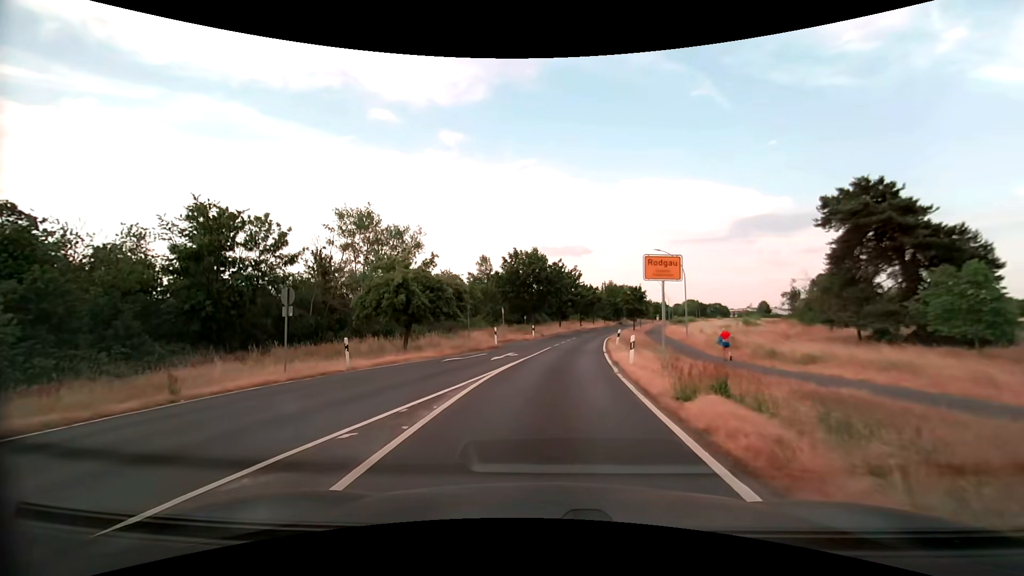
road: unclassified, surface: asphalt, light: Day
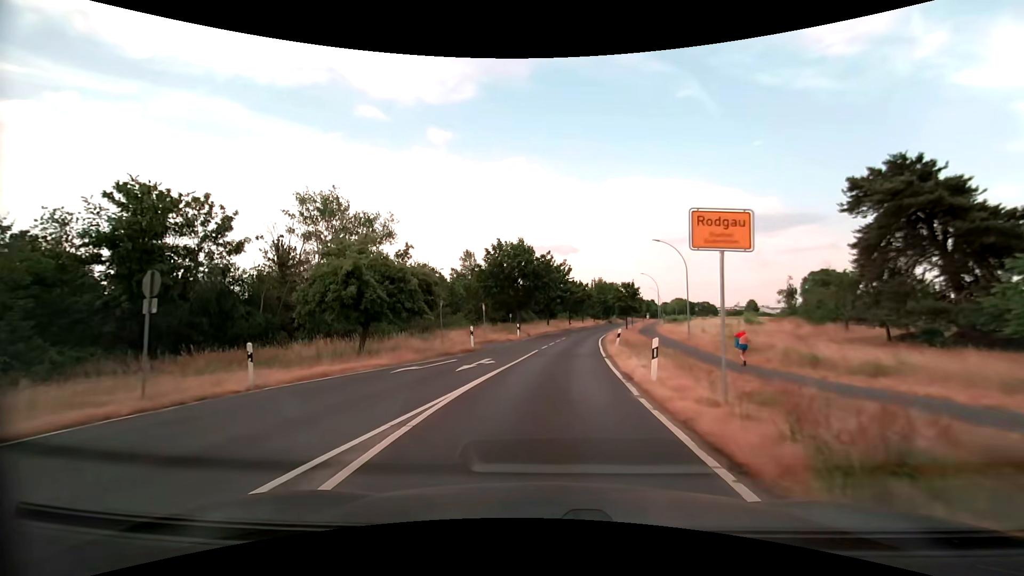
(+0.1, +5.2) m; +2°
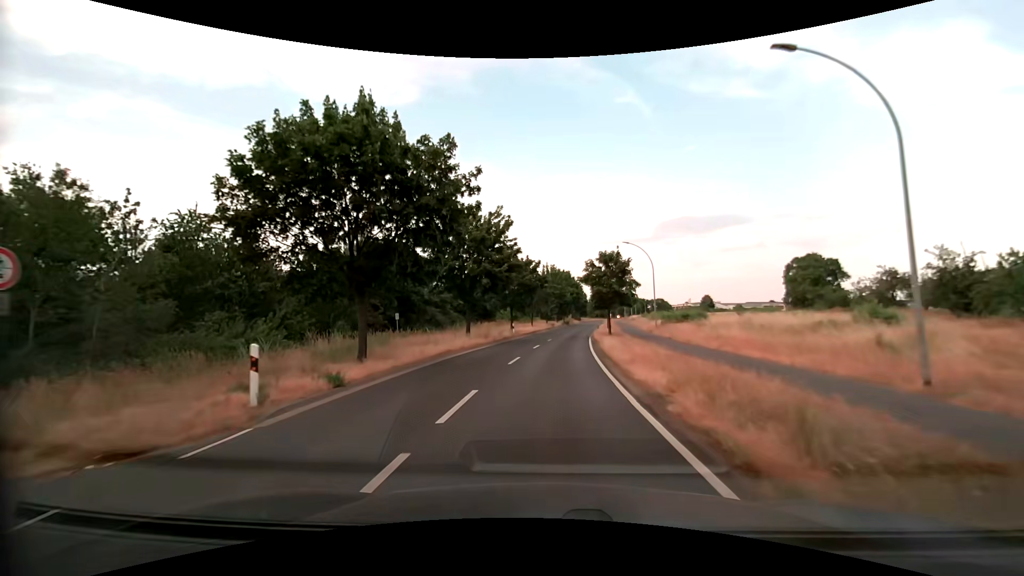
(+1.9, +32.3) m; +6°
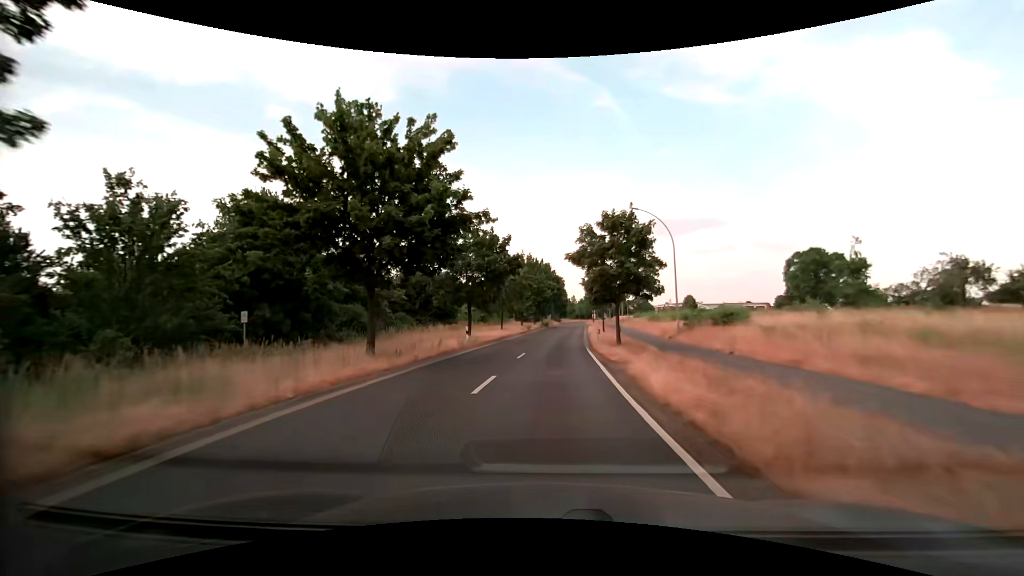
(+0.3, +15.7) m; +3°
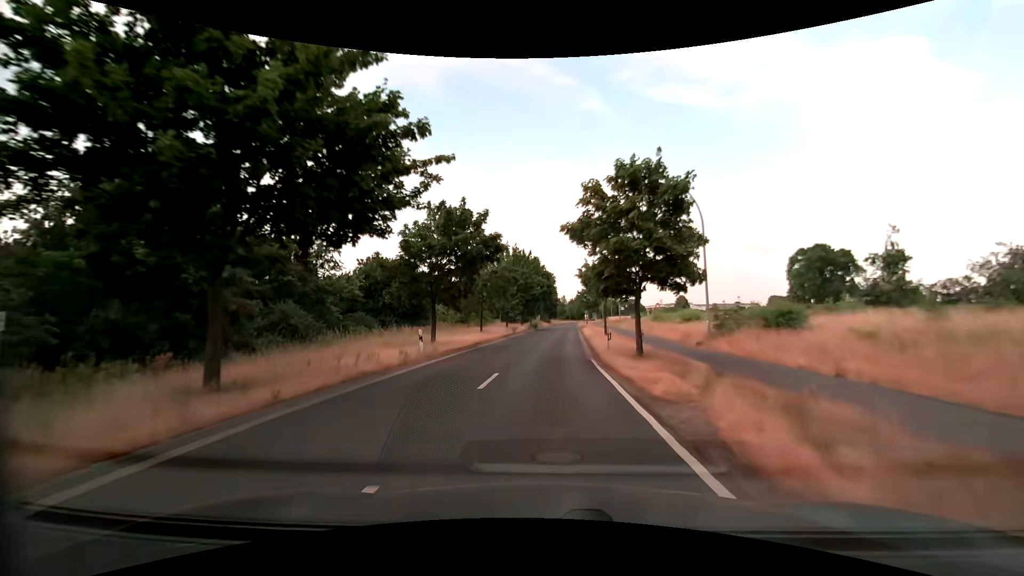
(+0.1, +8.4) m; +1°
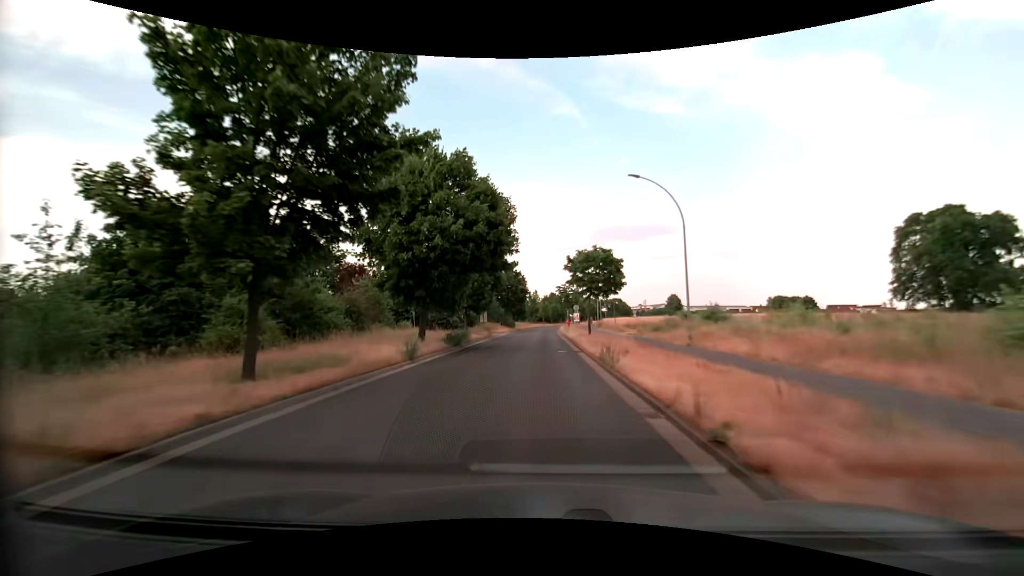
(+1.7, +45.3) m; +4°
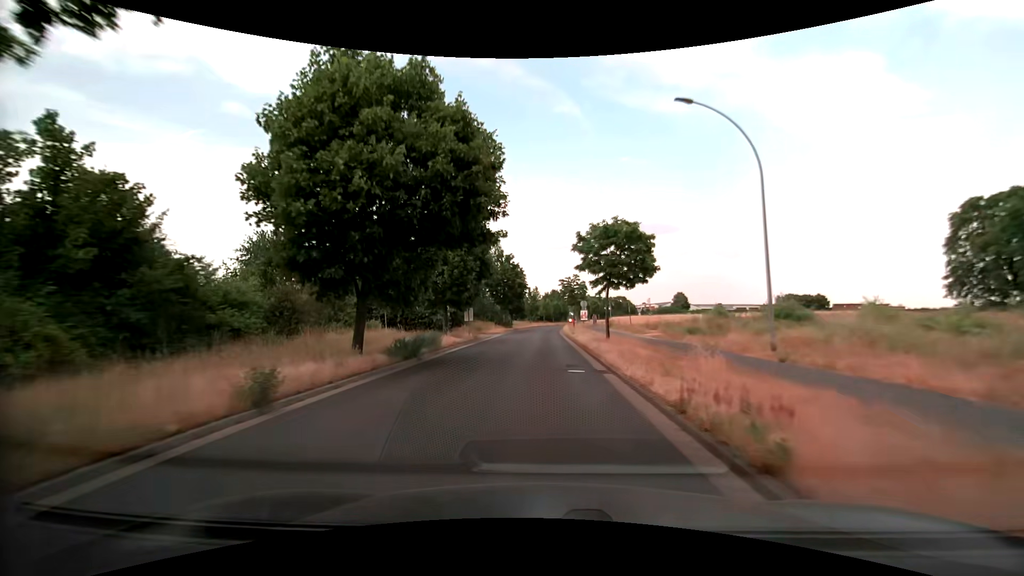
(0.0, +9.1) m; 0°
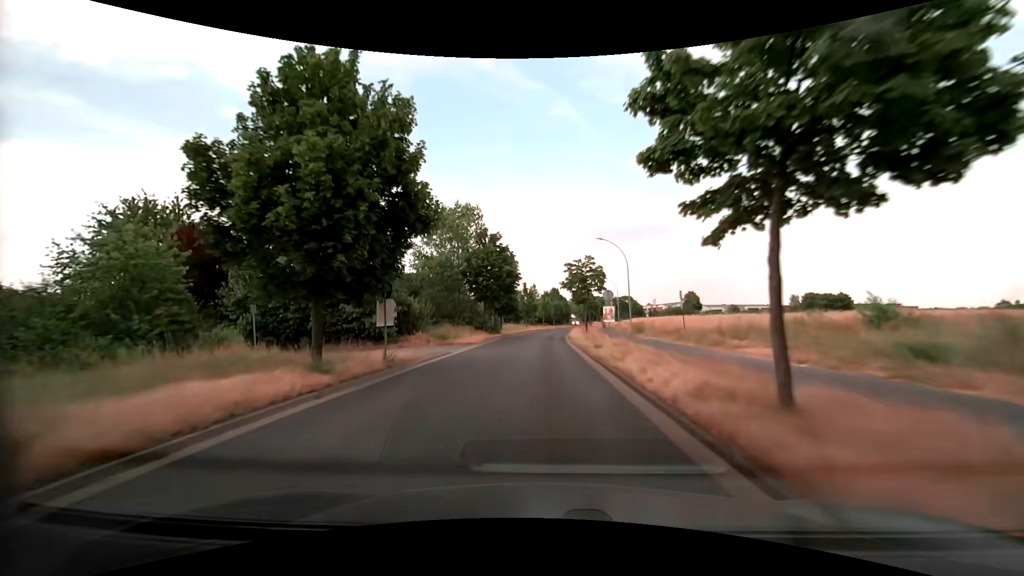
(0.0, +17.9) m; 0°
(0, +10) (0, +20) (0, +30) (0, +40) (+1, +50) (+1, +60) (+3, +70) (+4, +80) (+6, +90) (+7, +99) m
